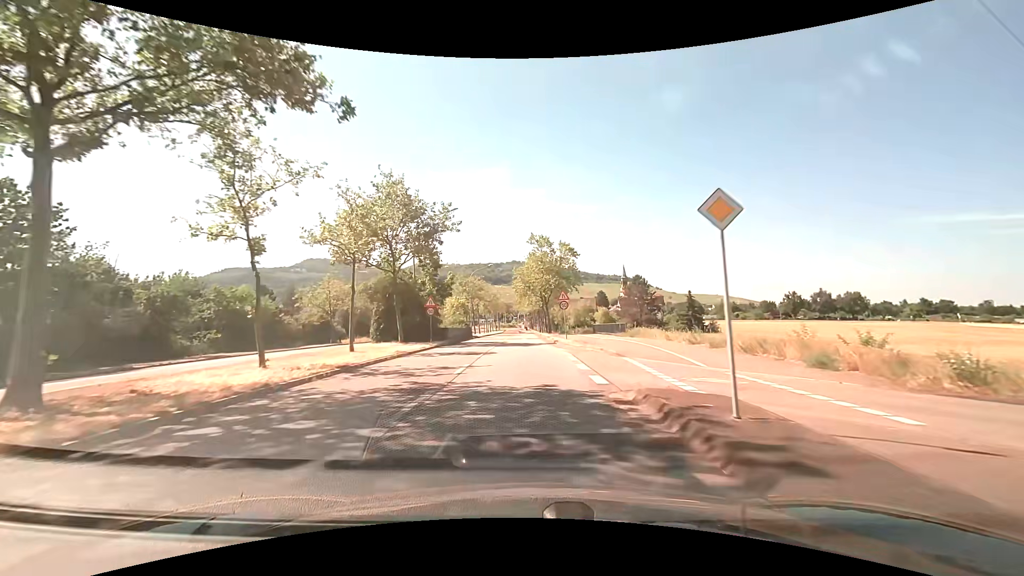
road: tertiary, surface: asphalt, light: Day
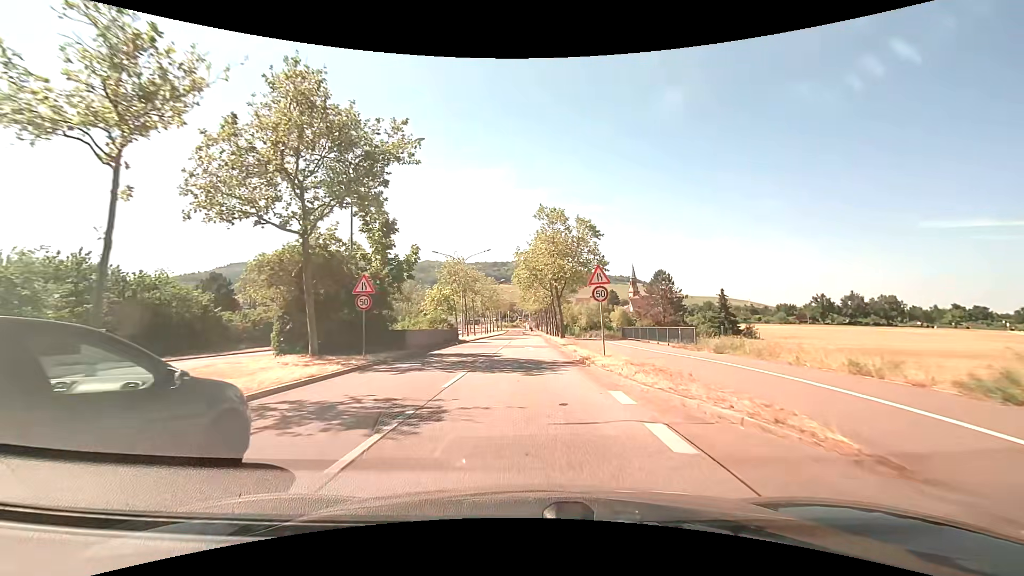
(-0.1, +14.2) m; -1°
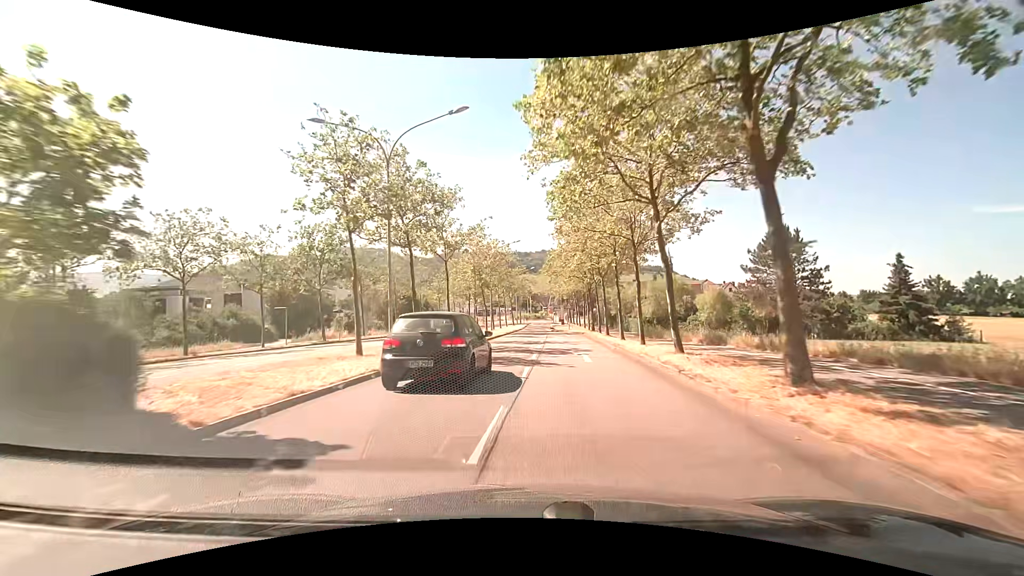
(-0.6, +36.0) m; -2°
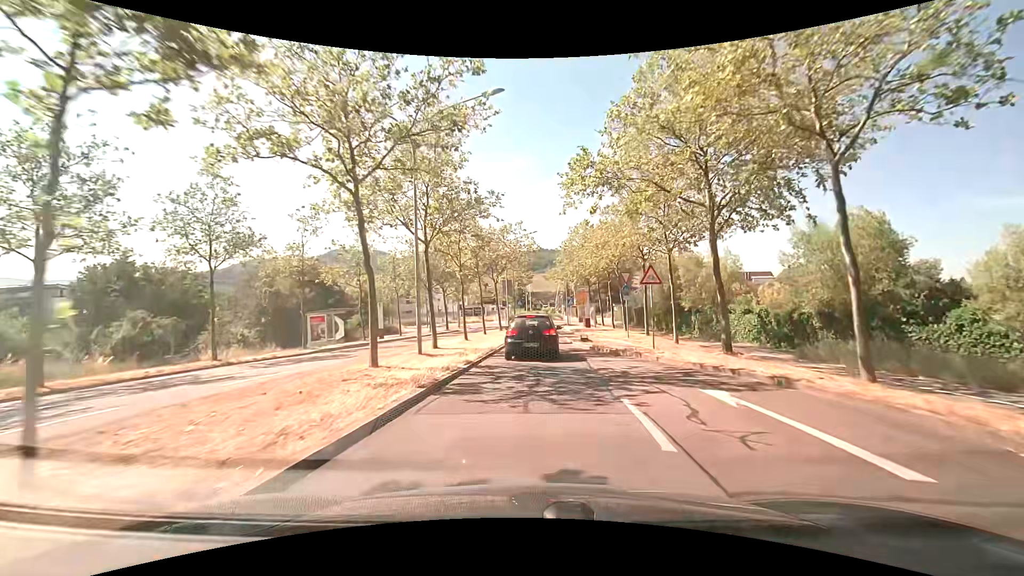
(-0.3, +35.5) m; +1°
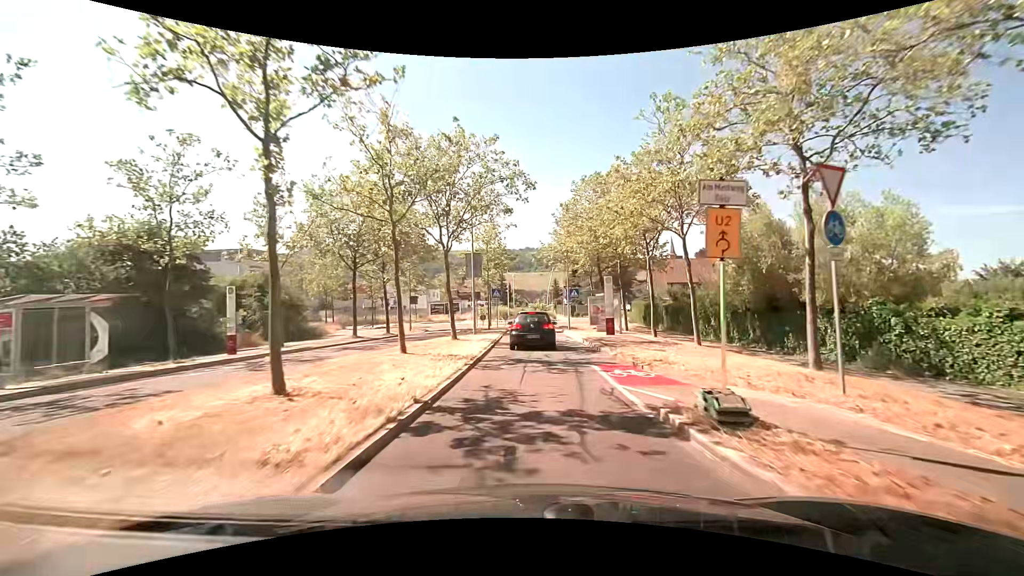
(0.0, +20.0) m; +1°
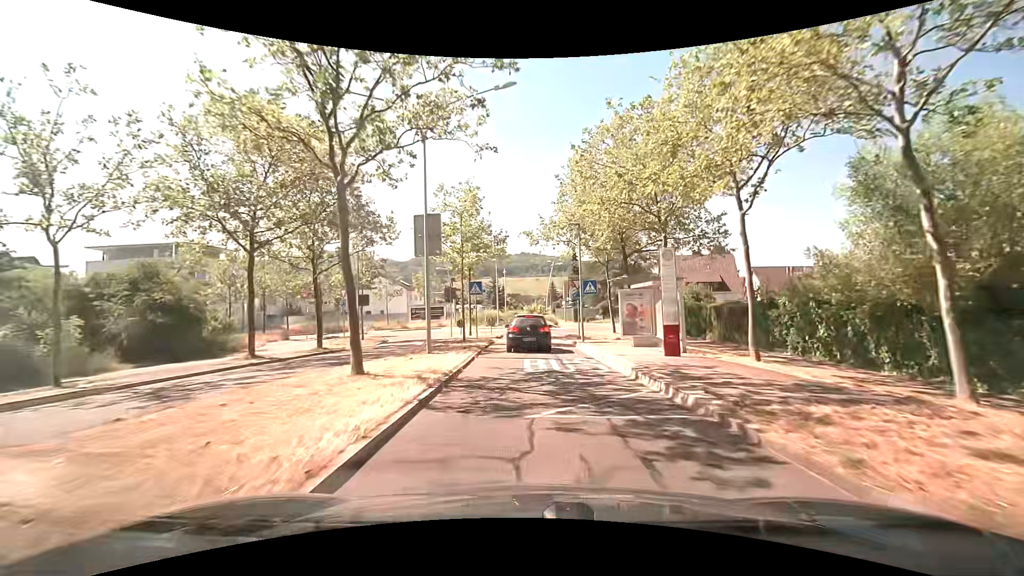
(0.0, +12.4) m; -1°
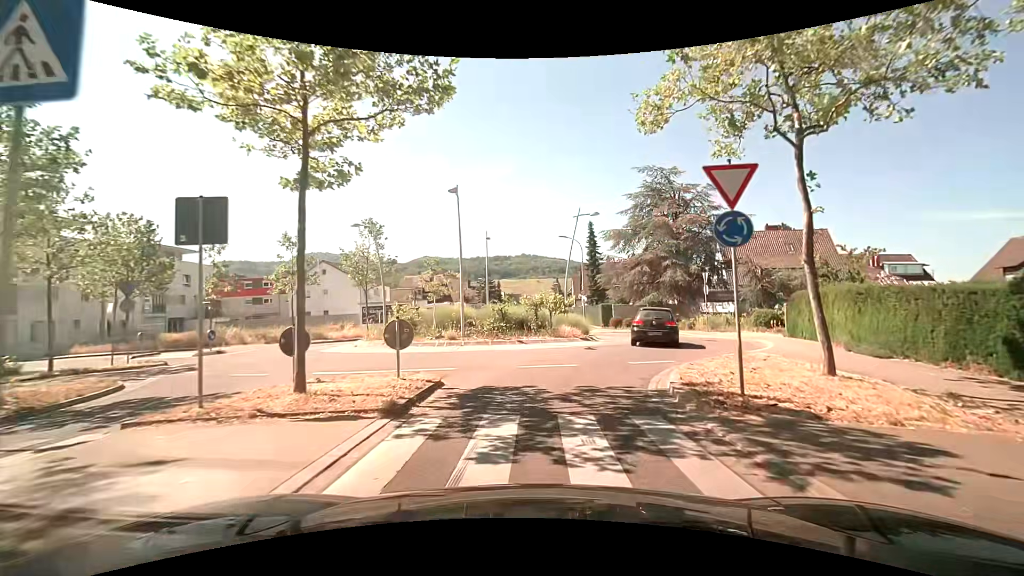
(+0.5, +24.2) m; 0°
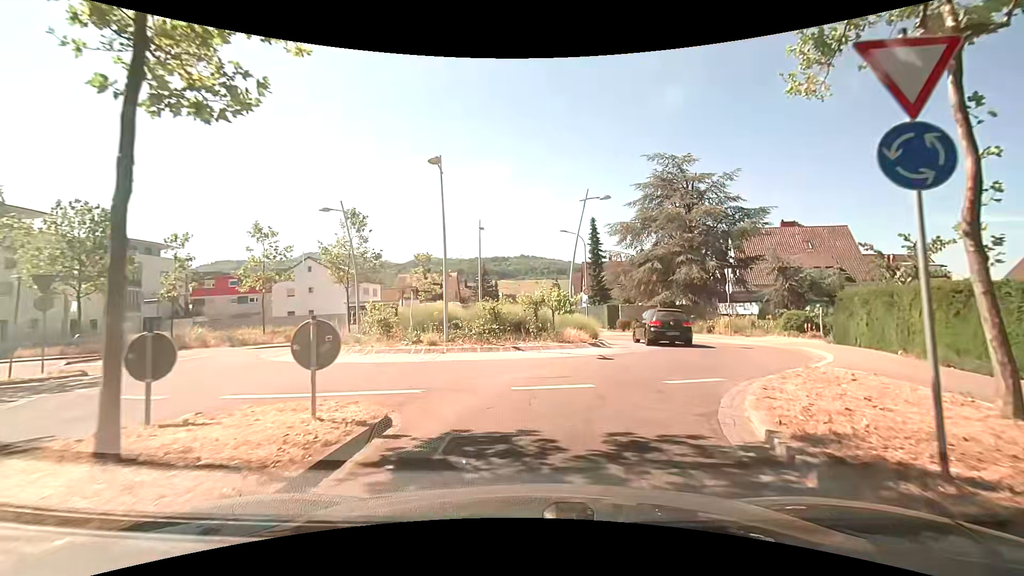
(0.0, +3.7) m; 0°
(+2, +10) (+7, +18) (+6, +28) (+2, +37) (+2, +47) (+2, +57) (+2, +67) (+3, +77) (+3, +87) (+3, +97) m
